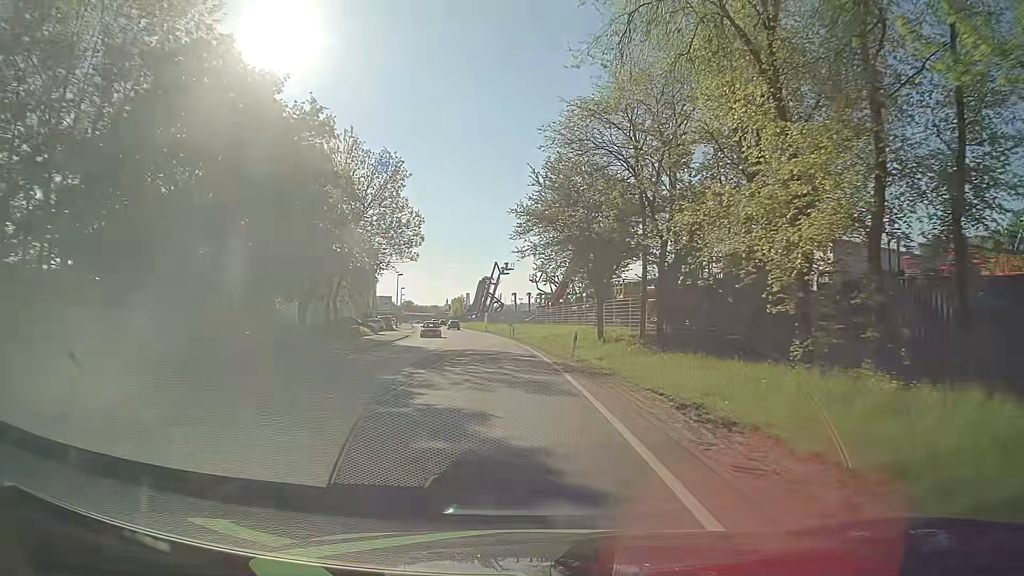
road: primary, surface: asphalt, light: Day
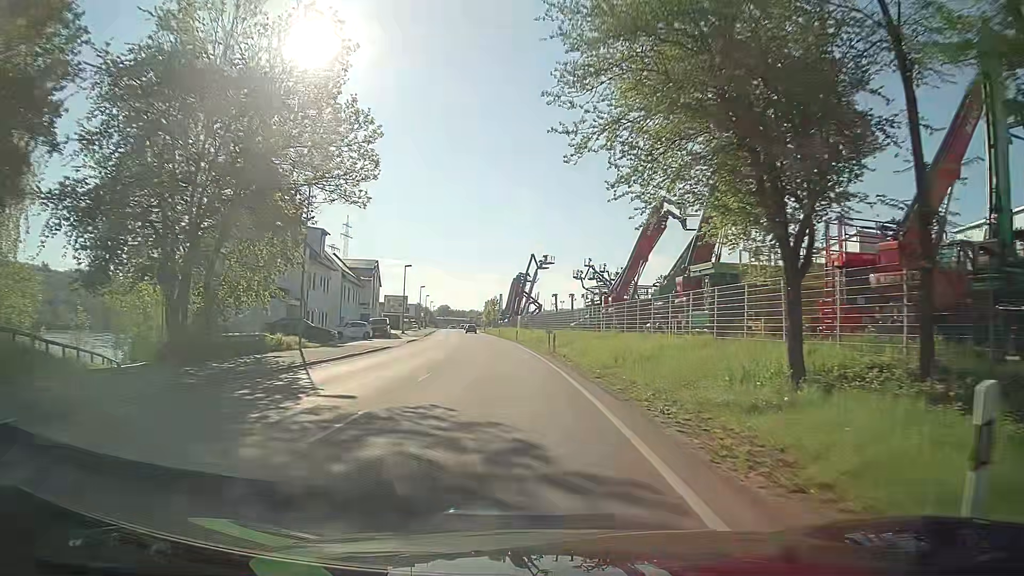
(-0.7, +22.7) m; -3°
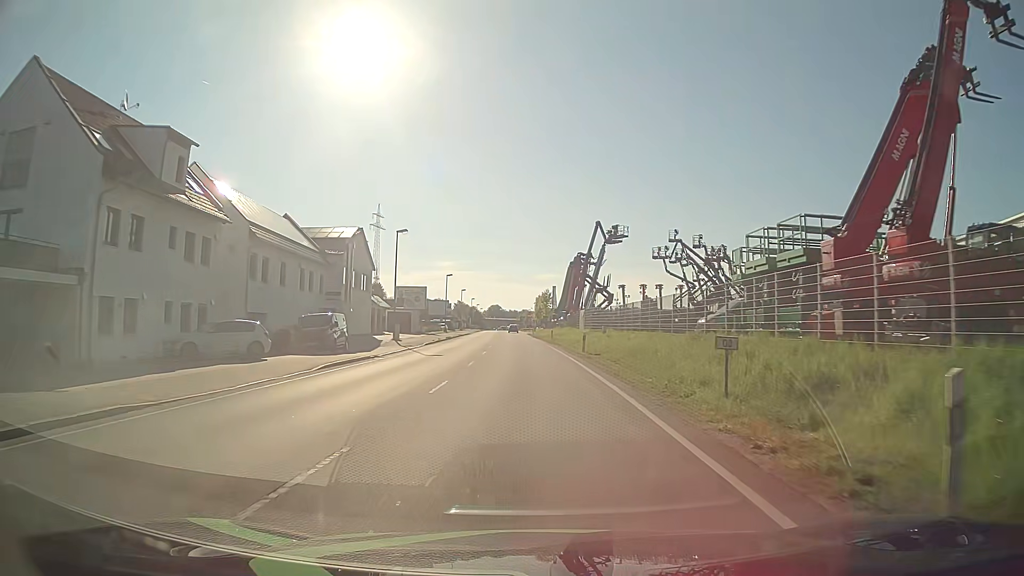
(-1.5, +30.4) m; -5°
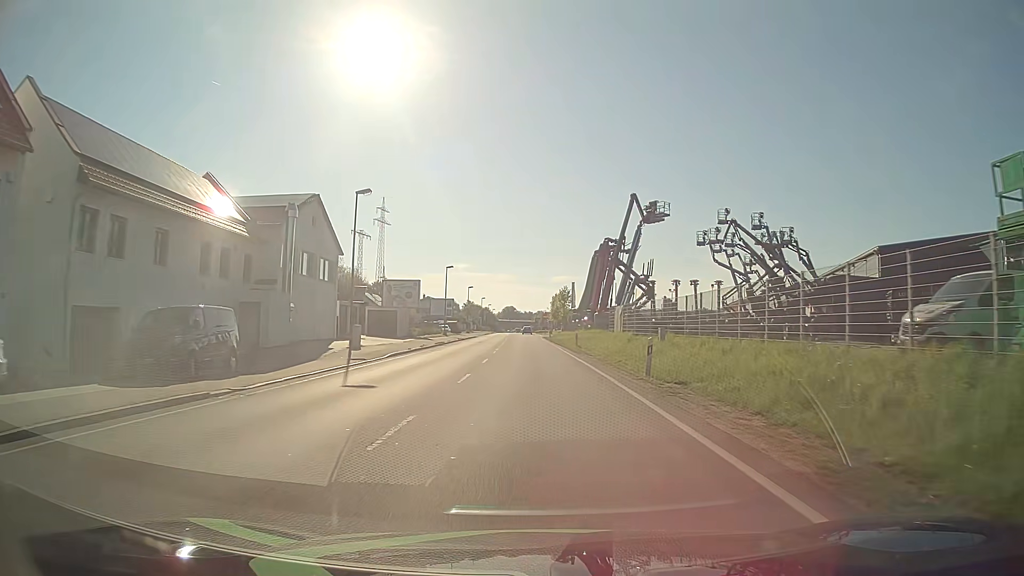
(-0.2, +15.3) m; -1°
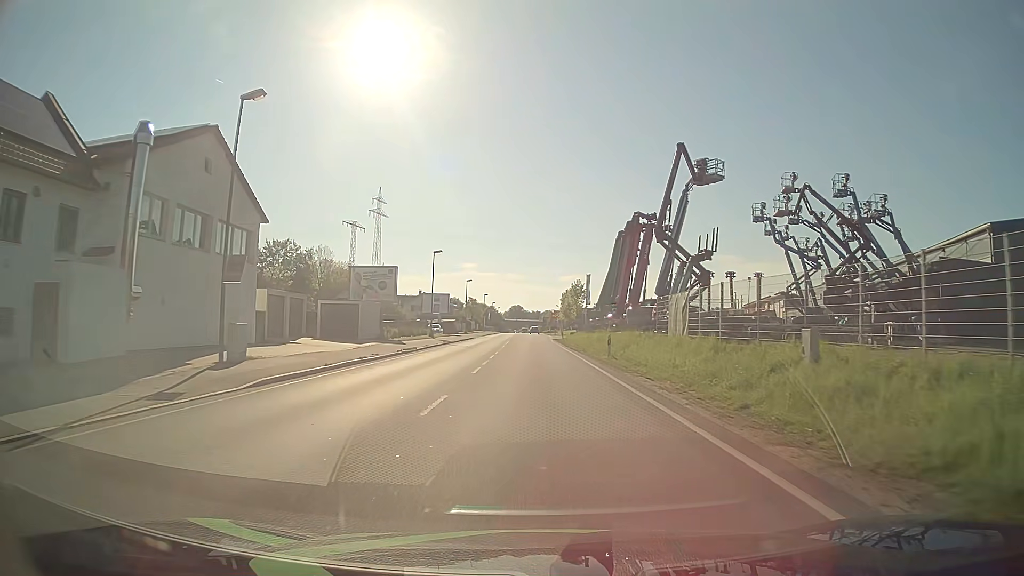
(-0.1, +15.3) m; -1°
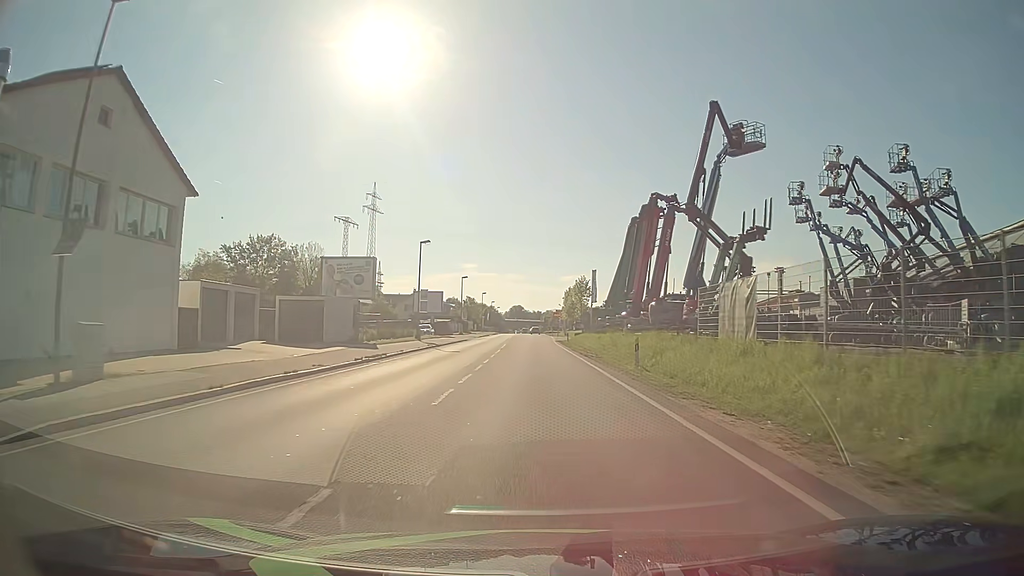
(0.0, +7.6) m; 0°
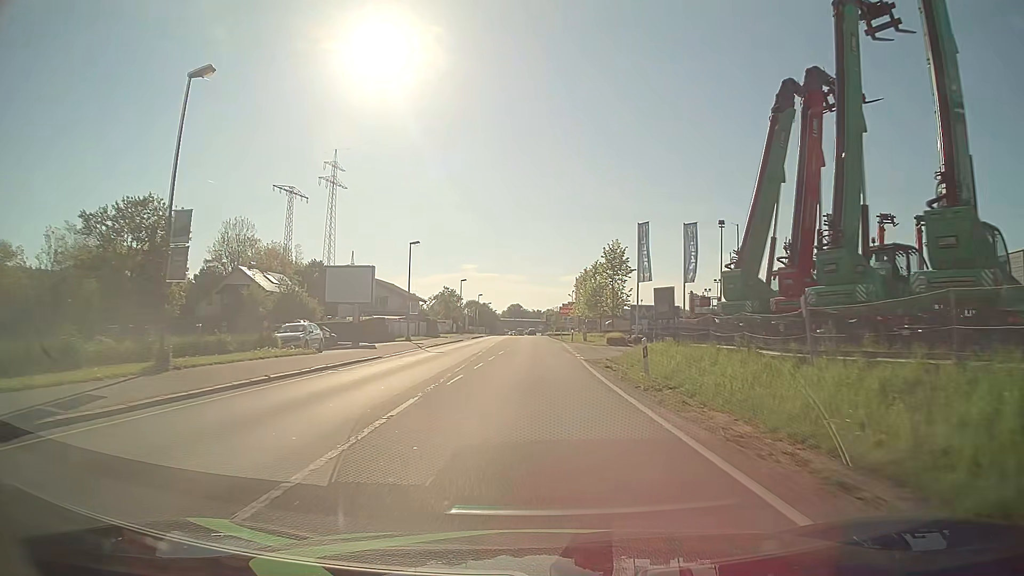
(0.0, +38.2) m; 0°
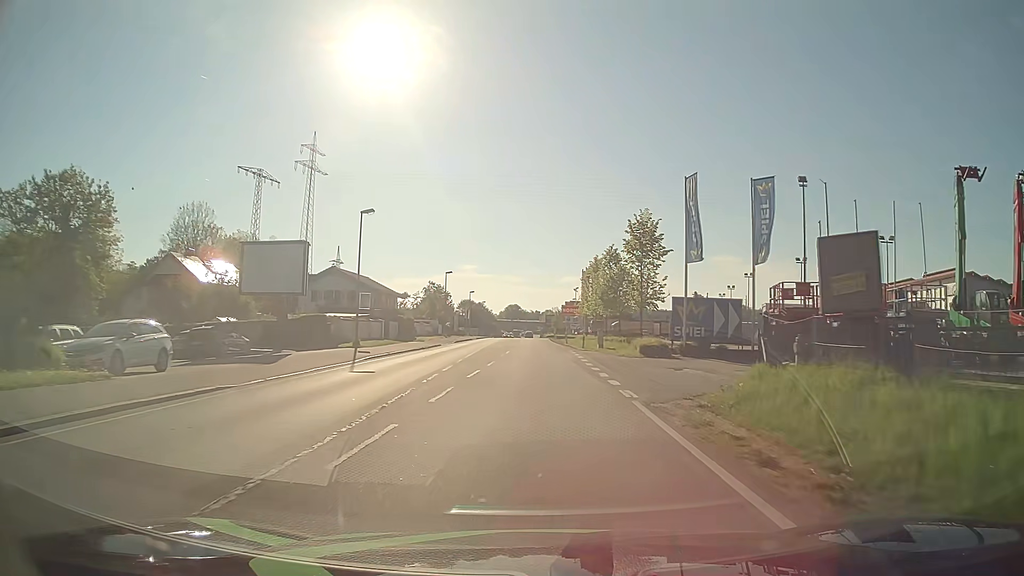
(+0.1, +15.3) m; +1°
(0, +10) (0, +20) (0, +30) (0, +40) (0, +50) (0, +60) (0, +70) (0, +80) (0, +90) (0, +100) m
